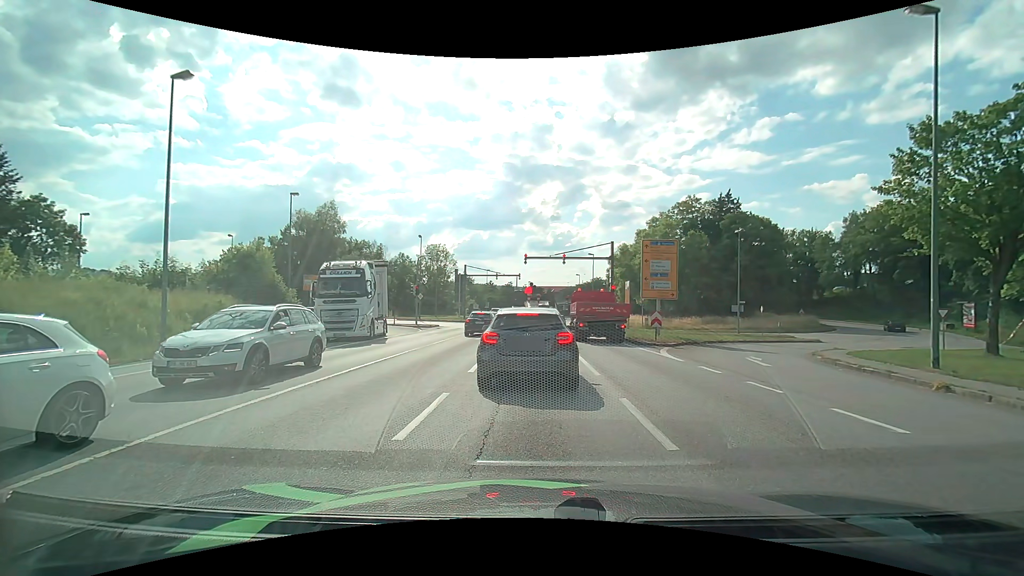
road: primary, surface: asphalt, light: Day
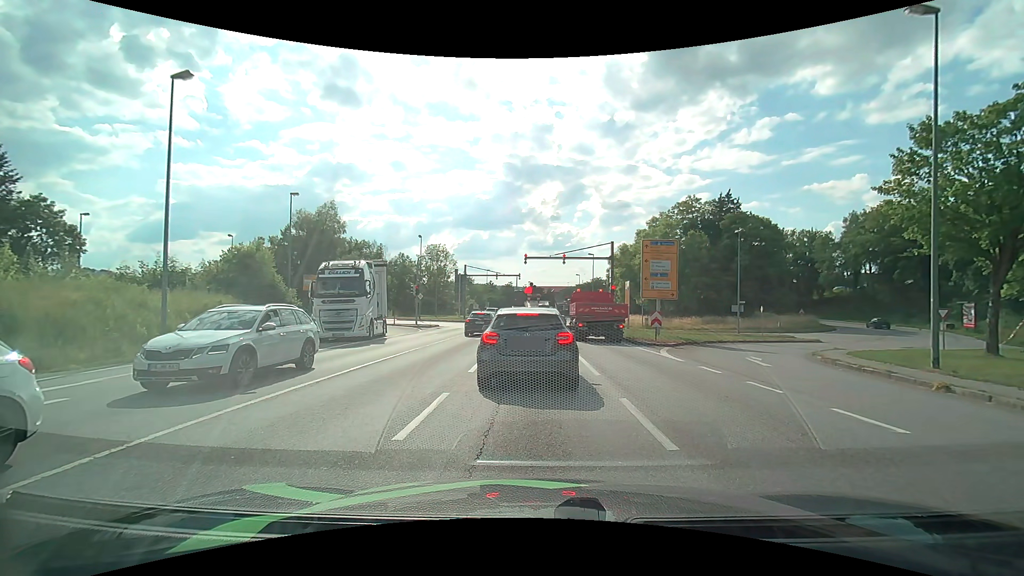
(0.0, 0.0) m; 0°
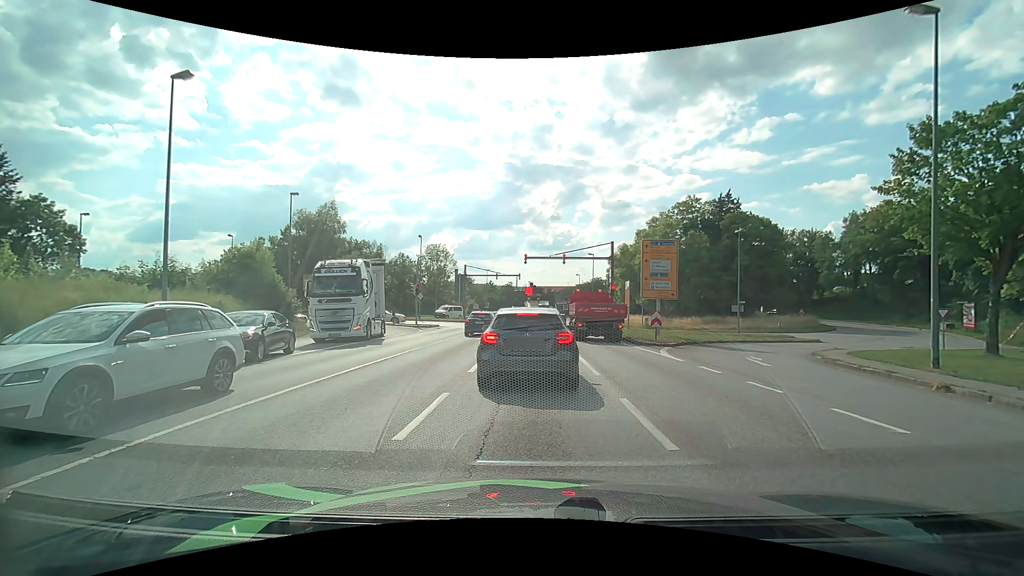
(0.0, 0.0) m; 0°
(0, +10) (0, +20) (0, +30) (0, +40) (-2, +50) (-9, +56) (-19, +58) (-29, +59) (-39, +60) (-49, +61) m
